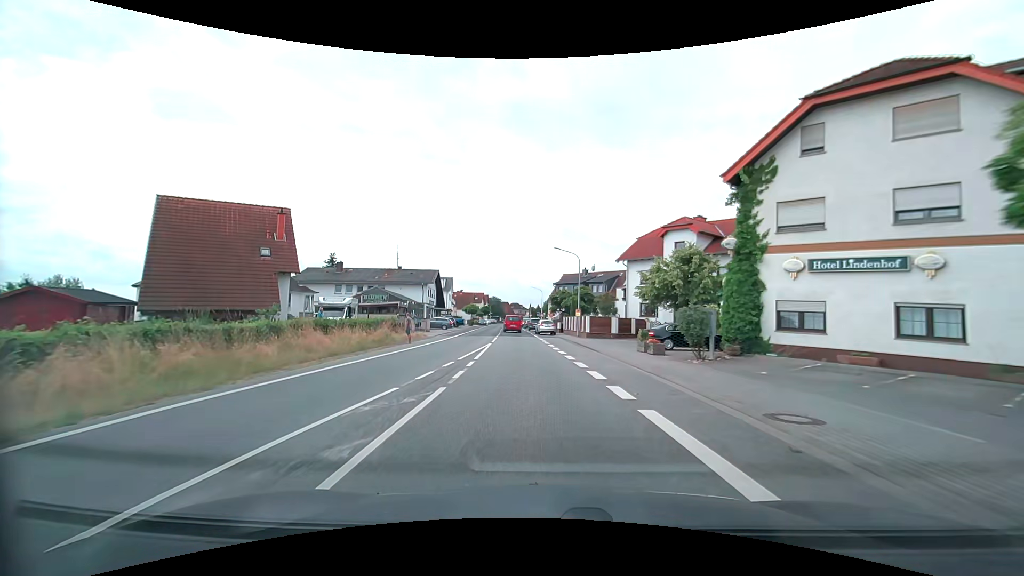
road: secondary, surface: asphalt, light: Day
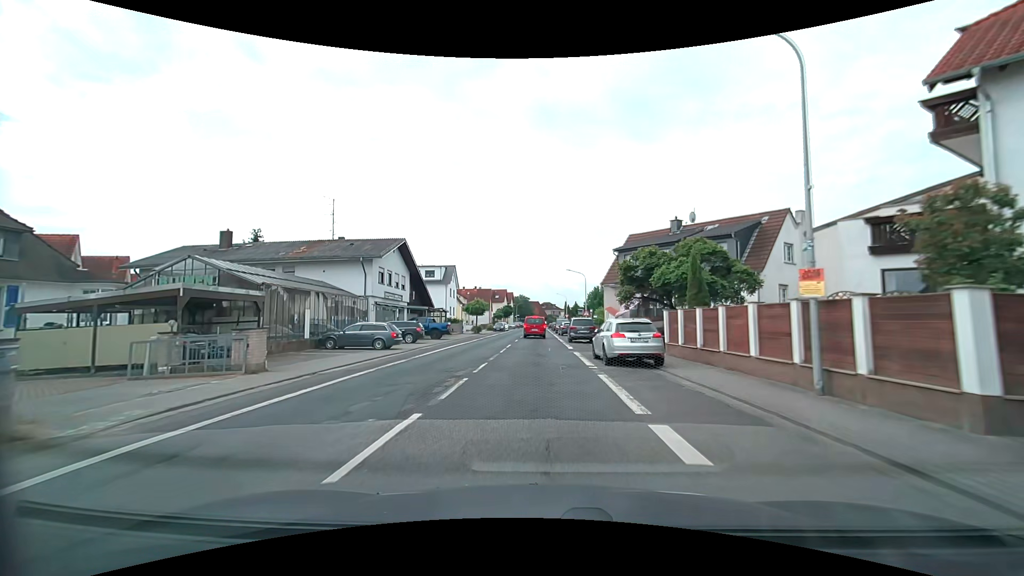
(-1.6, +34.2) m; -4°
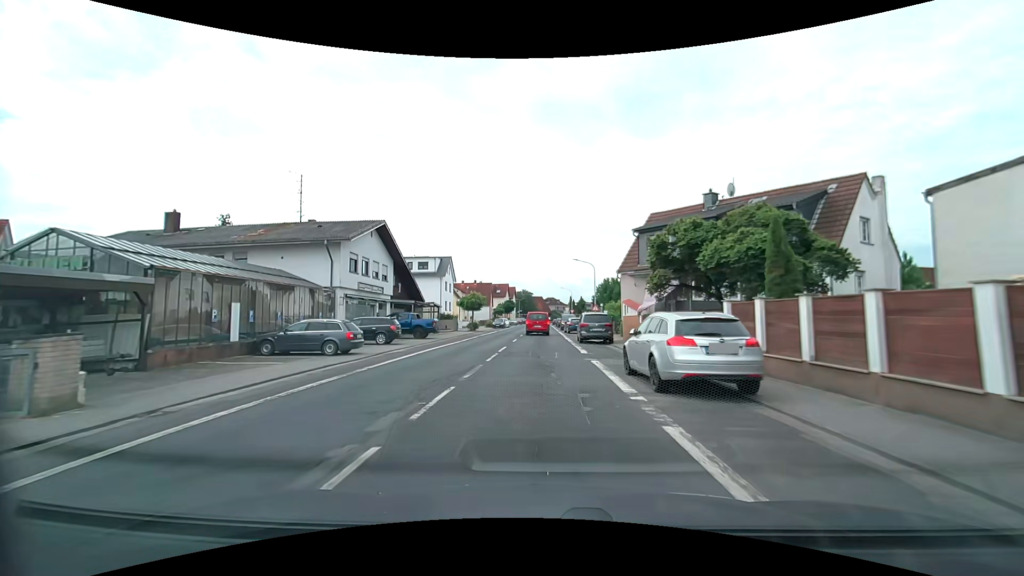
(0.0, +6.6) m; -1°
(0, +10) (0, +20) (0, +30) (0, +40) (0, +50) (0, +60) (0, +70) (0, +80) (0, +90) (0, +100) m
